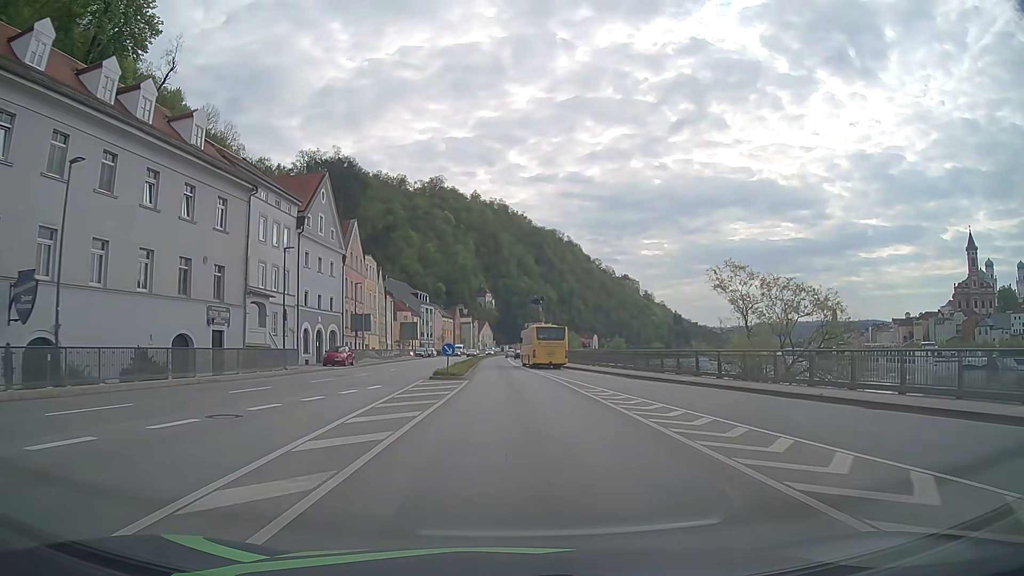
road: primary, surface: asphalt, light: Day
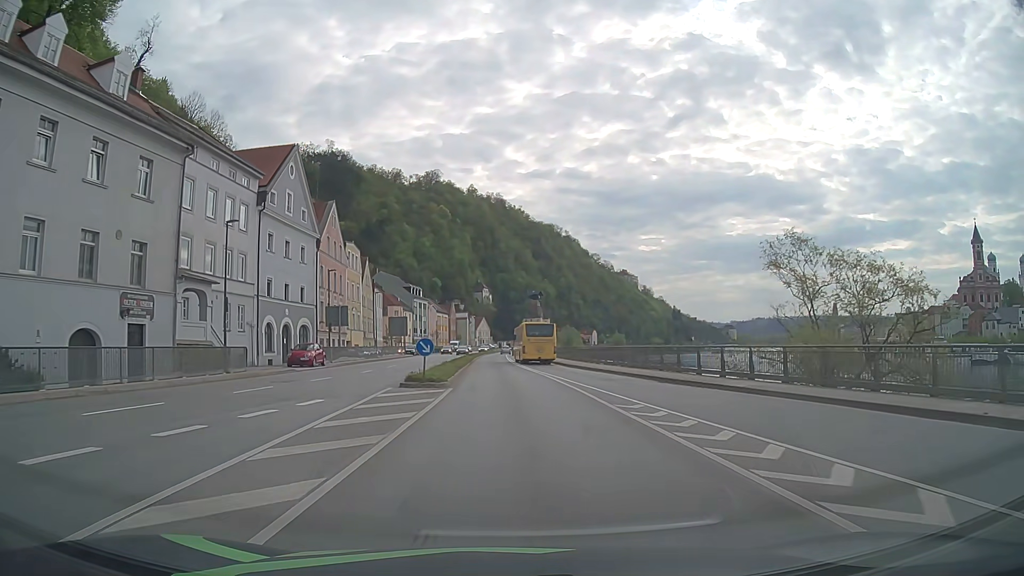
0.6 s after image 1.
(0.0, +7.6) m; 0°
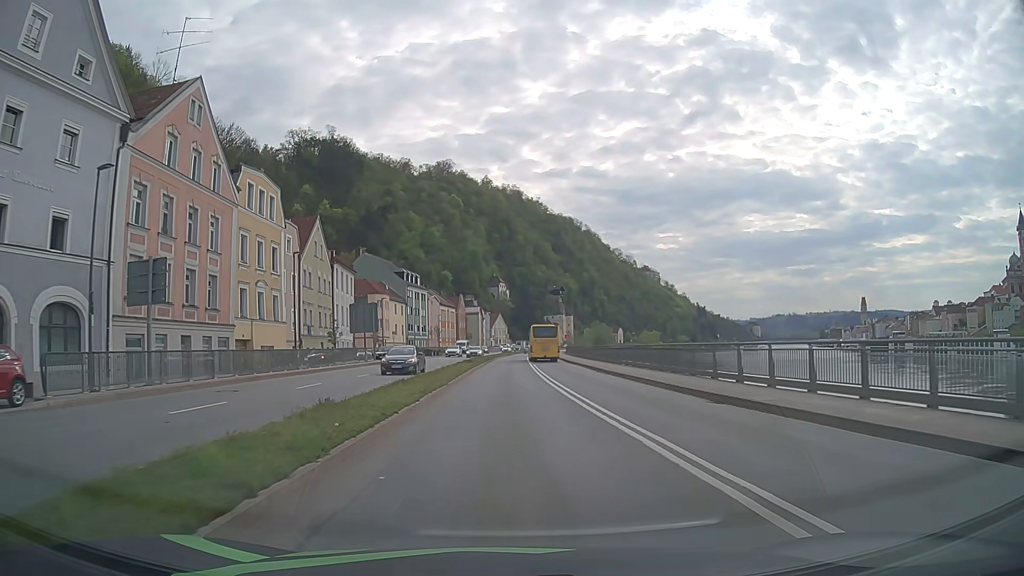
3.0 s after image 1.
(-0.3, +30.5) m; -2°
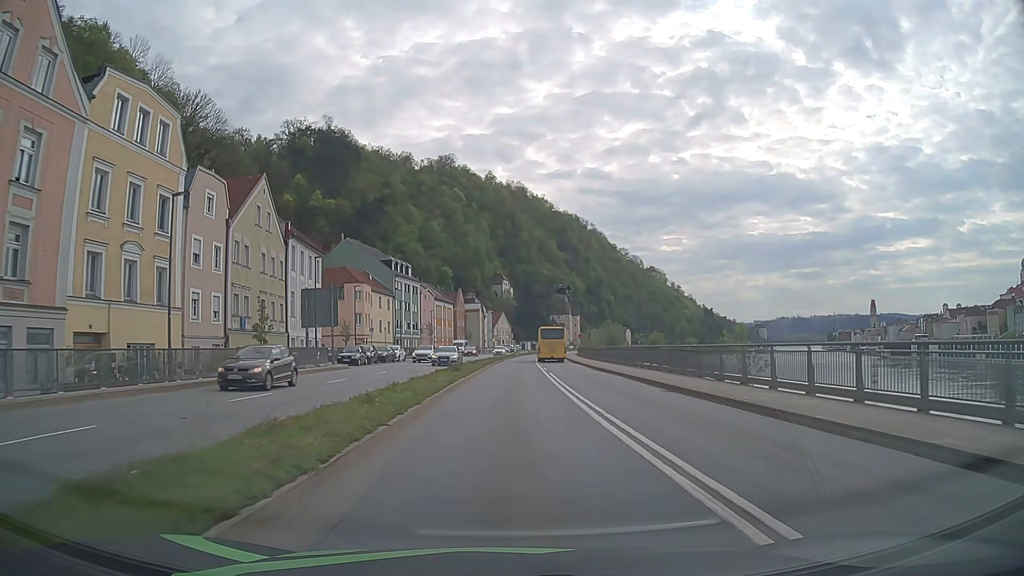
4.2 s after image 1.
(-0.1, +15.2) m; 0°
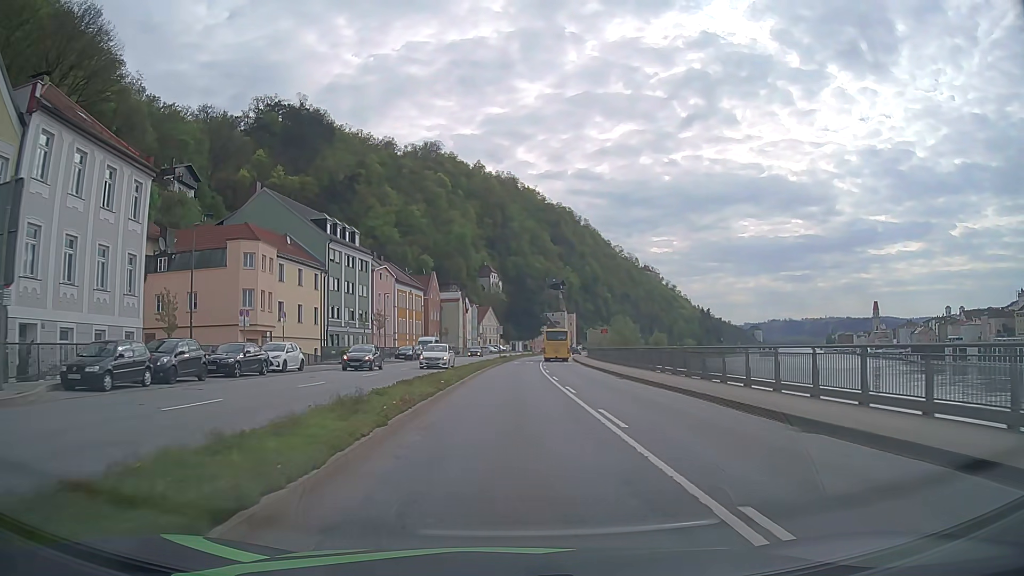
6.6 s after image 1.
(0.0, +30.5) m; +1°
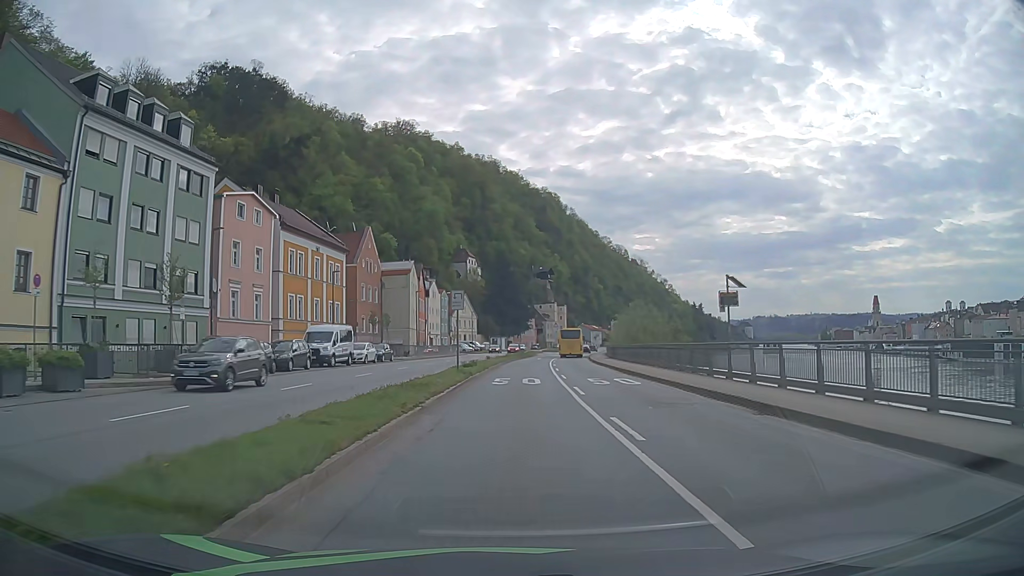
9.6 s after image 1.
(+0.4, +38.0) m; +1°
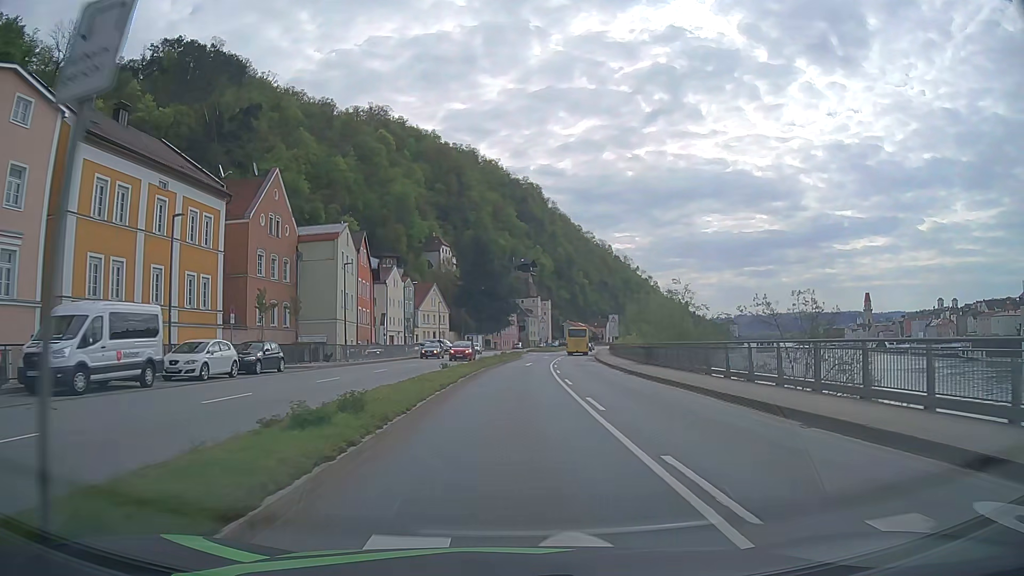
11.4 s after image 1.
(+0.4, +22.8) m; +2°
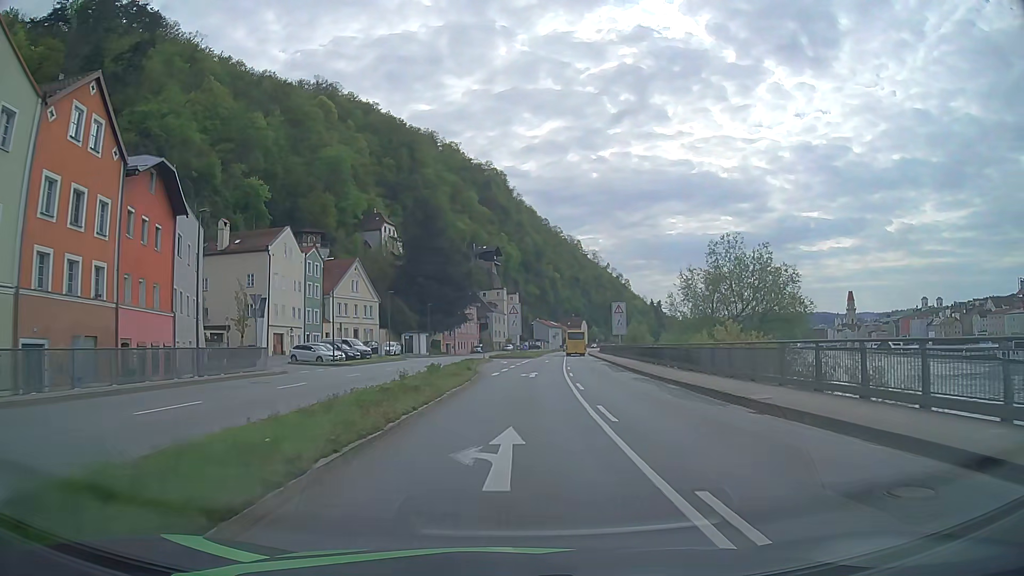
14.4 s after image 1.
(+1.1, +38.0) m; +3°
(0, +10) (0, +20) (+1, +30) (+2, +40) (+2, +50) (+3, +60) (+4, +70) (+5, +80) (+6, +90) (+7, +100) m
